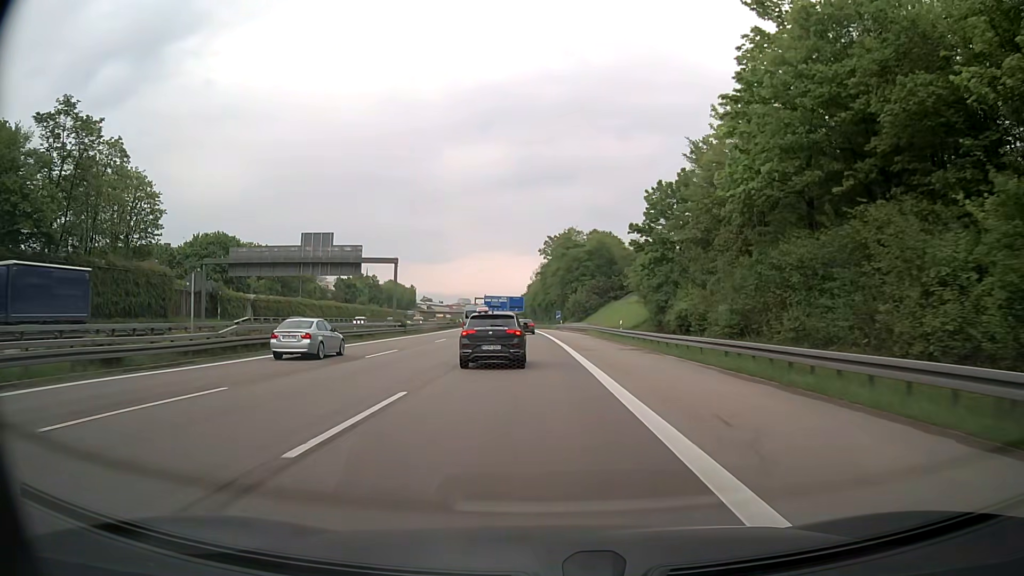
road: motorway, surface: asphalt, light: Day
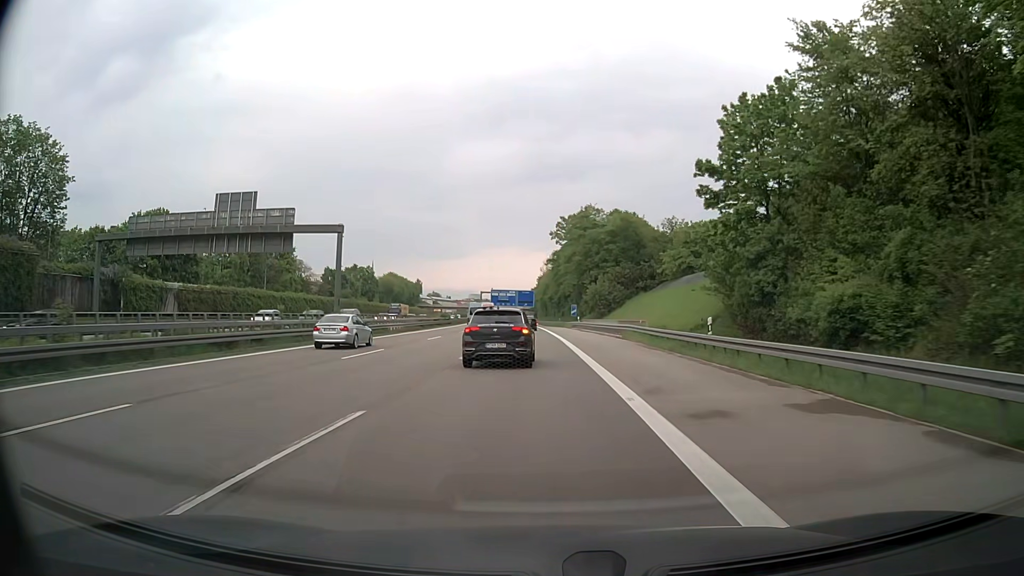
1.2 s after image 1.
(-0.1, +21.5) m; -1°
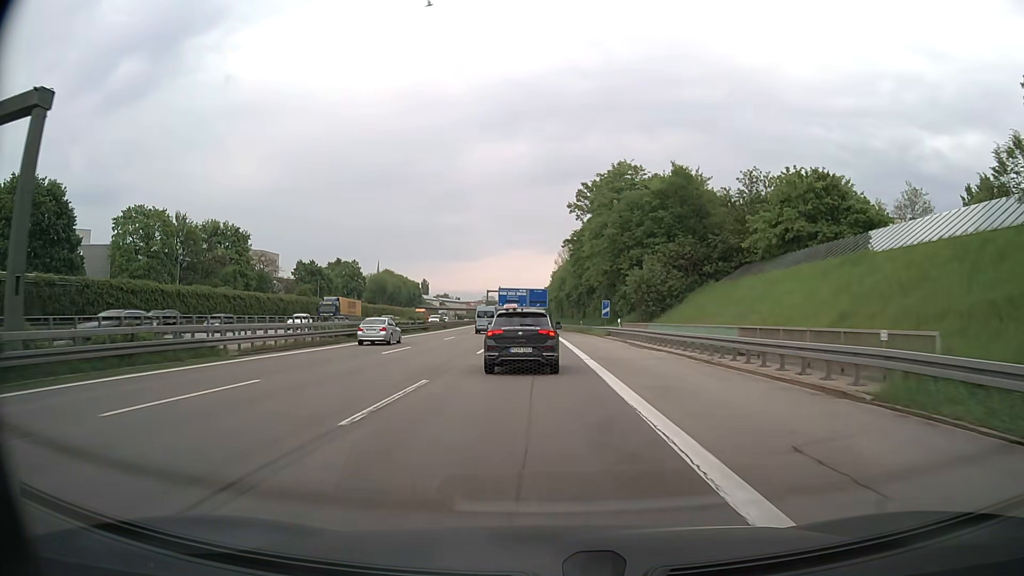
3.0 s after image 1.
(-0.4, +30.9) m; -1°
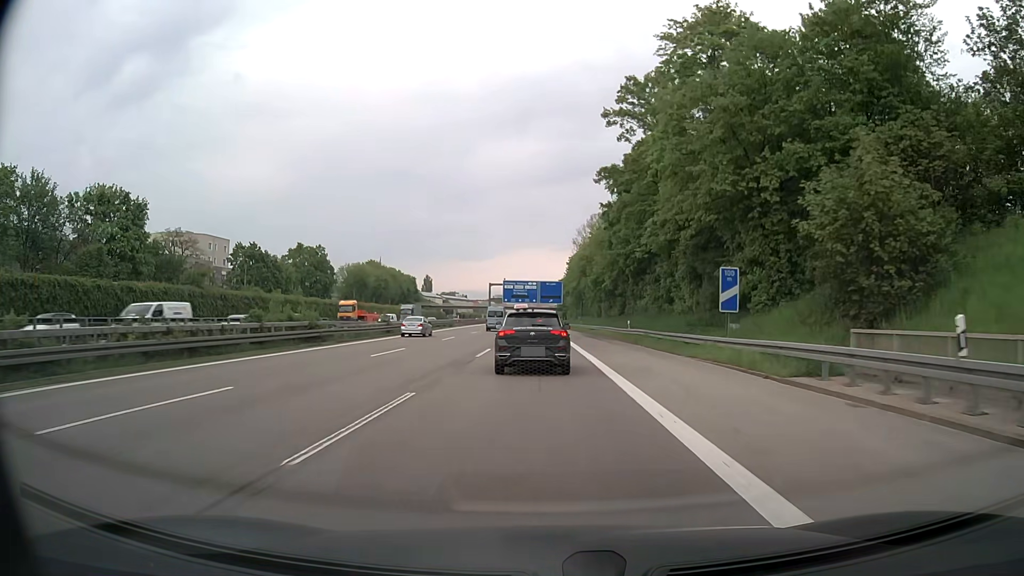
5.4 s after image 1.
(-0.6, +38.4) m; -1°
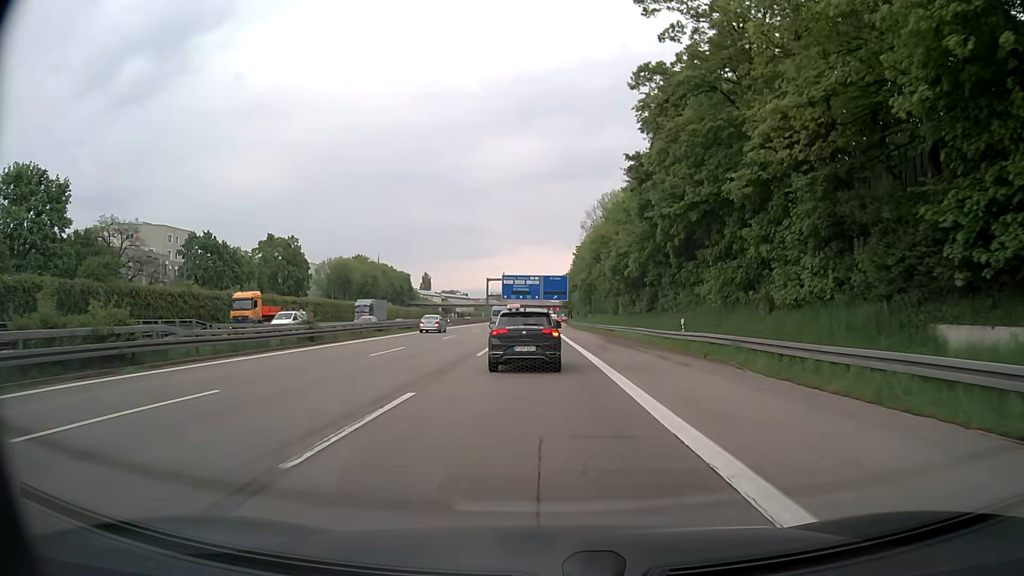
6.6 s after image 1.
(0.0, +18.1) m; 0°
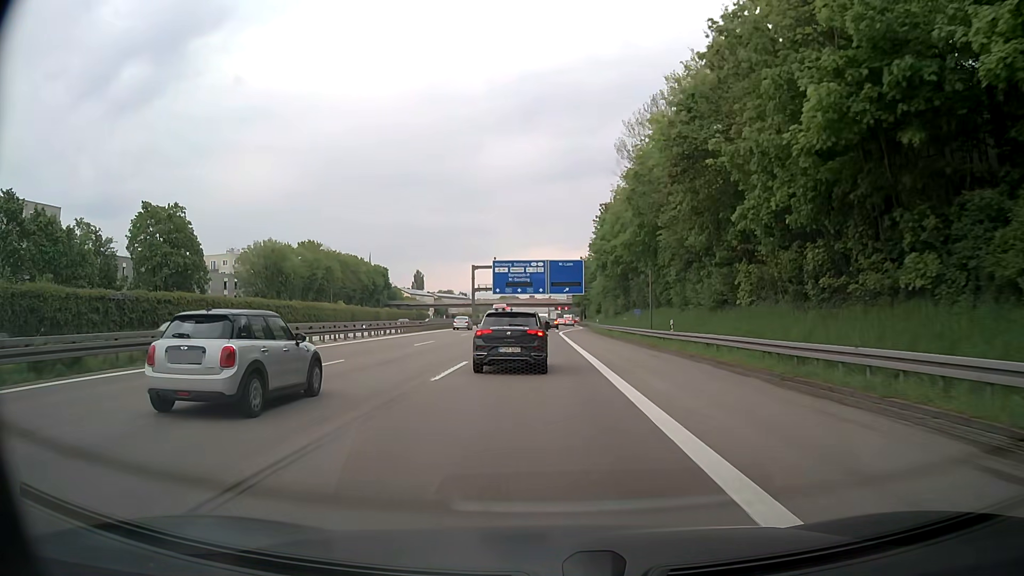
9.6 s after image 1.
(-0.3, +46.0) m; 0°
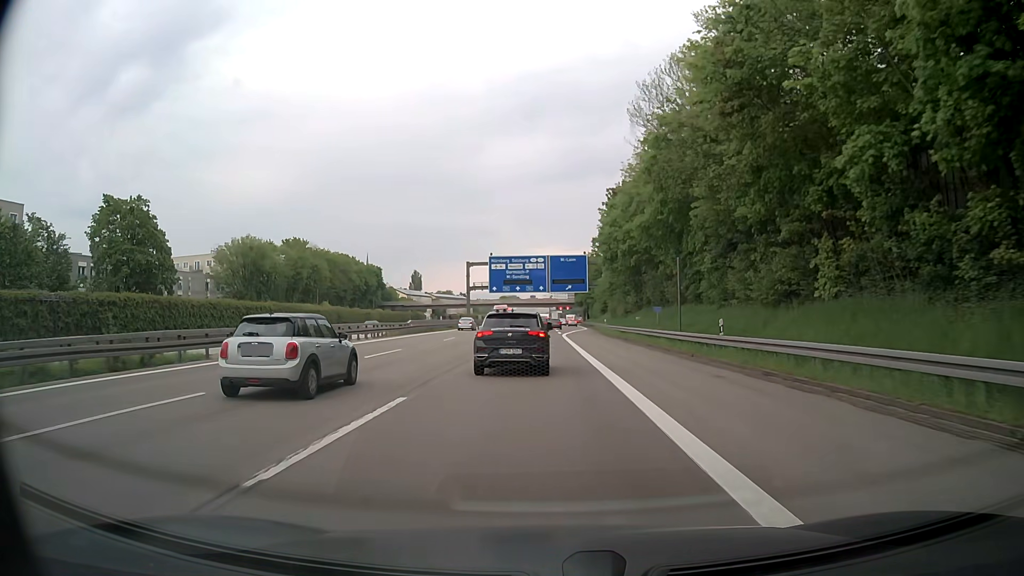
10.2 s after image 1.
(0.0, +9.2) m; 0°
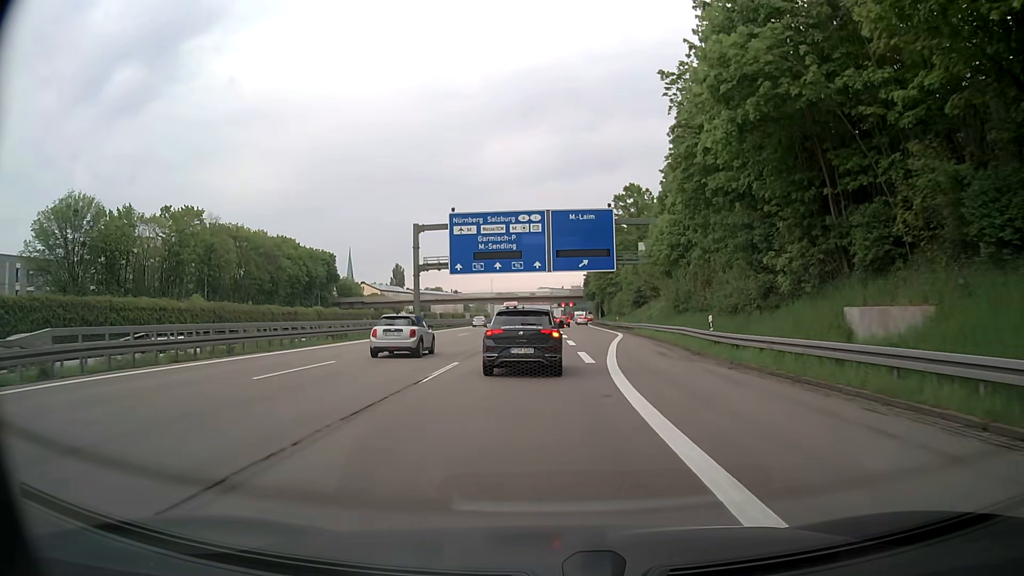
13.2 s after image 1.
(-0.3, +45.6) m; 0°
(0, +10) (0, +20) (+1, +30) (+1, +40) (+2, +50) (+3, +60) (+4, +70) (+4, +80) (+4, +90) (+5, +100) m
